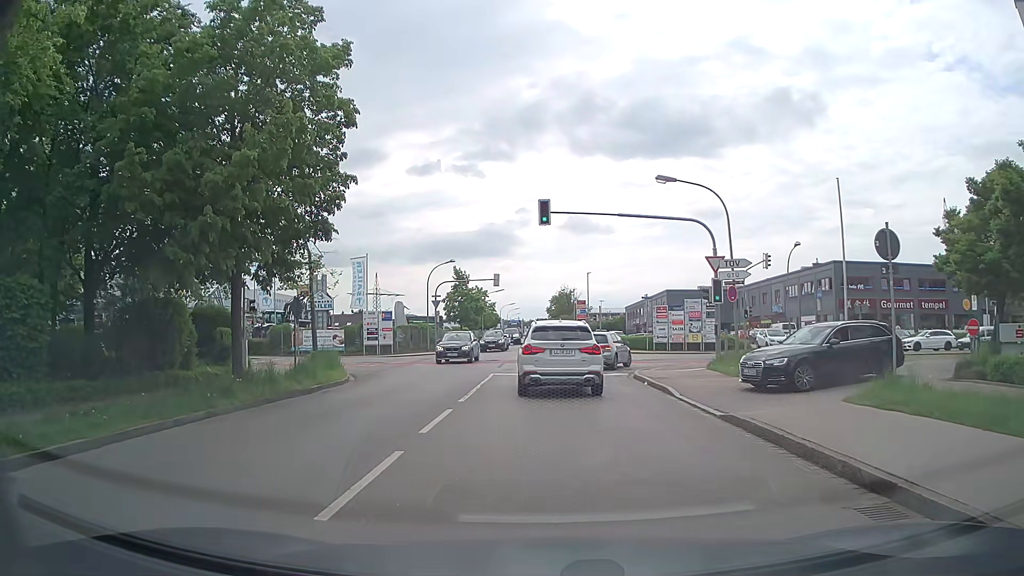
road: residential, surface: asphalt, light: Day
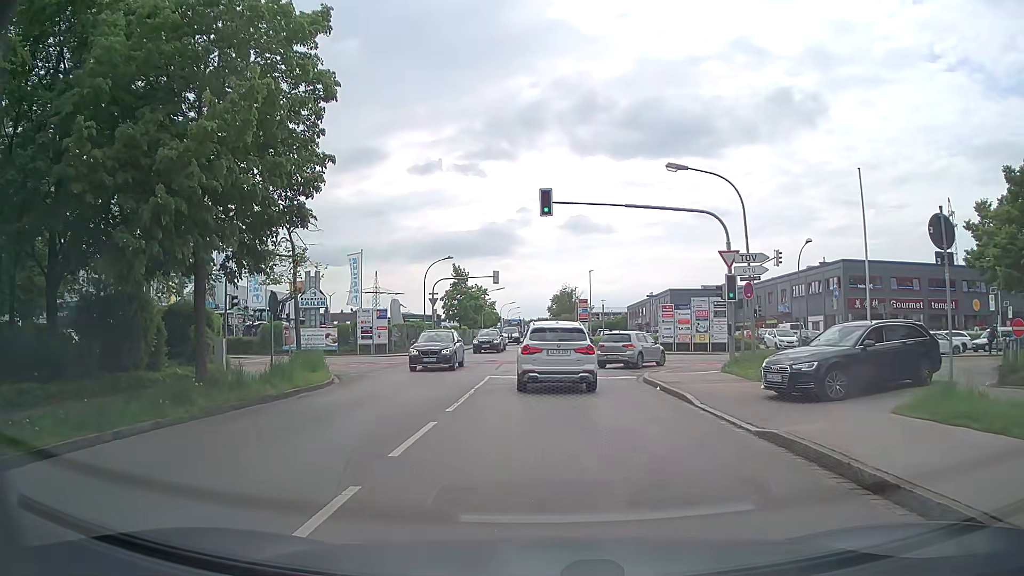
(0.0, +2.0) m; 0°
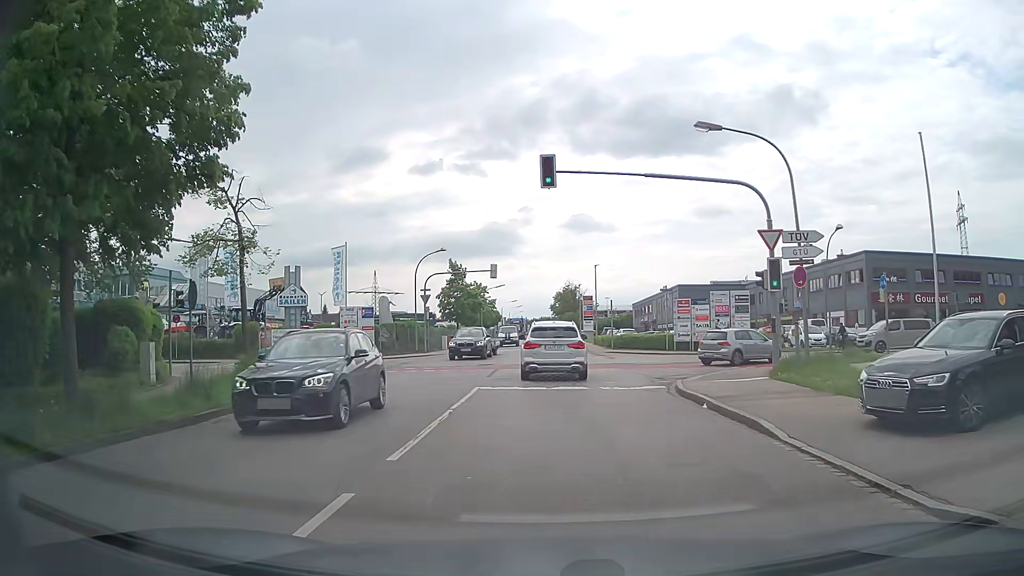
(-0.1, +4.8) m; -1°
(0, +10) (0, +20) (-1, +30) (-10, +35) (-20, +35) (-30, +35) (-40, +35) (-50, +35) (-60, +35) (-70, +35) m
